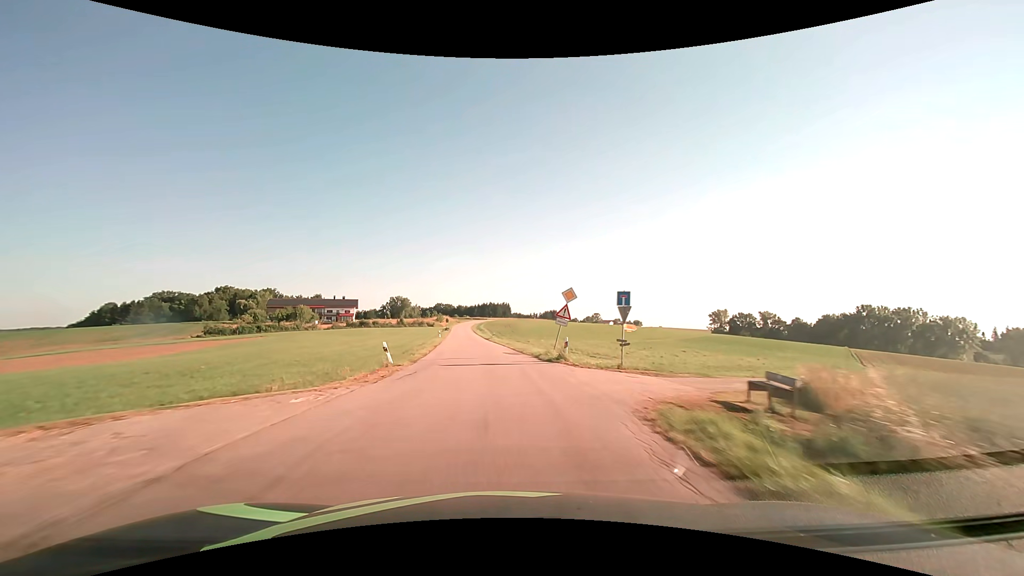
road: tertiary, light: Day
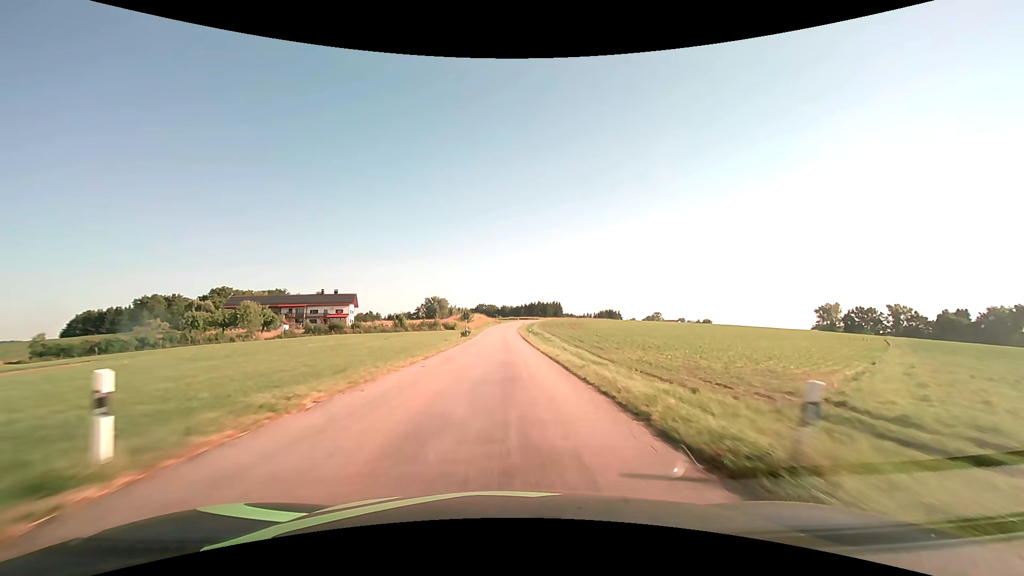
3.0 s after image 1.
(-4.4, +63.1) m; -5°
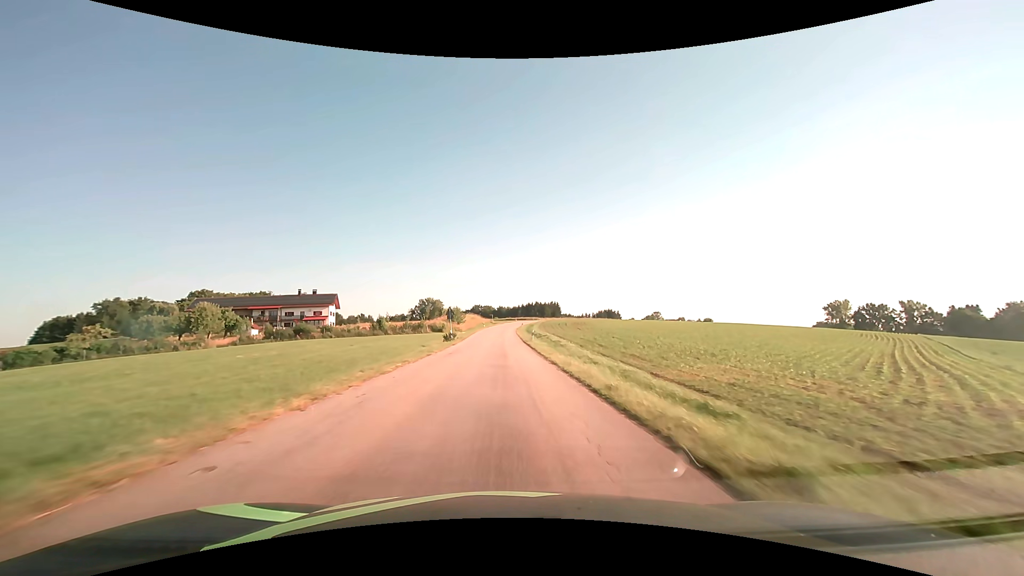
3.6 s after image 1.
(+0.1, +12.6) m; 0°
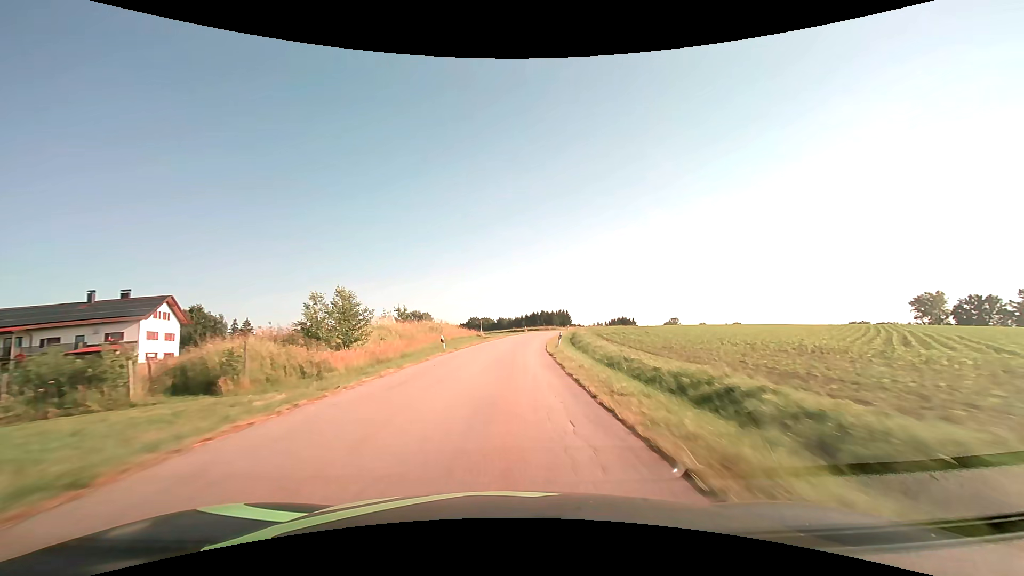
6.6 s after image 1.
(-0.4, +62.5) m; 0°
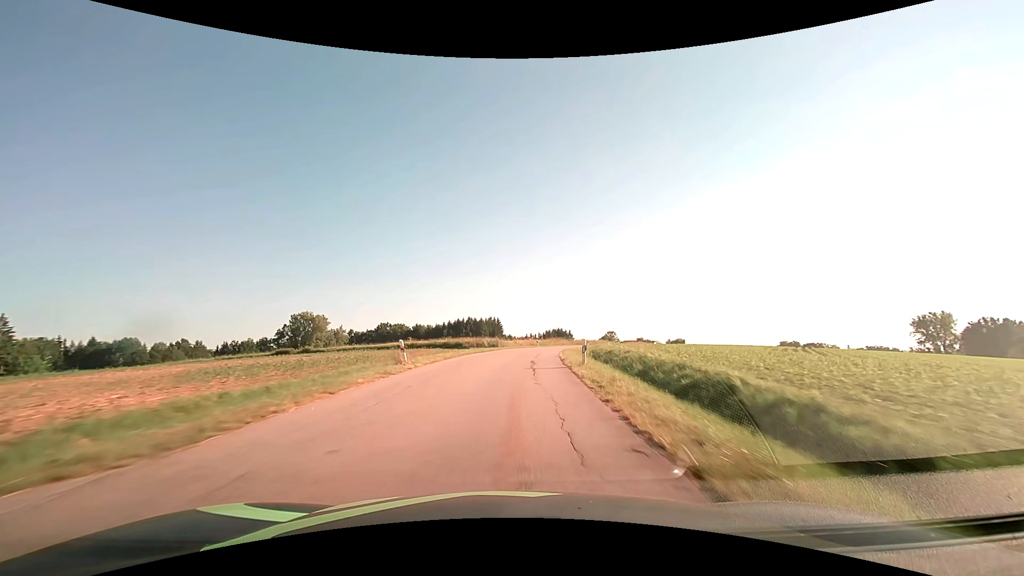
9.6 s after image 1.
(+3.8, +61.4) m; +8°
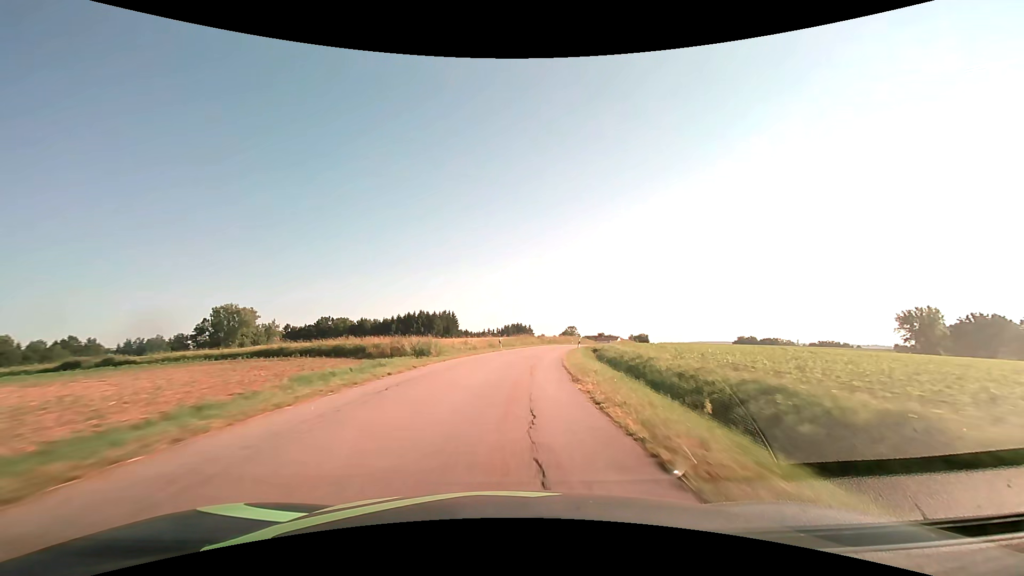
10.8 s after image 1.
(+1.0, +24.6) m; +5°
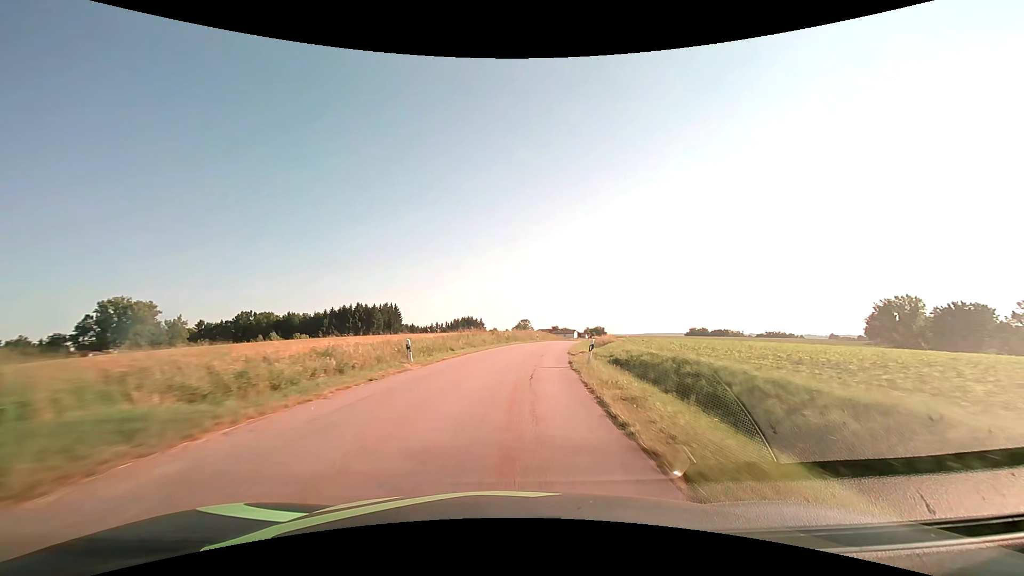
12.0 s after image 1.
(+1.1, +24.8) m; +6°
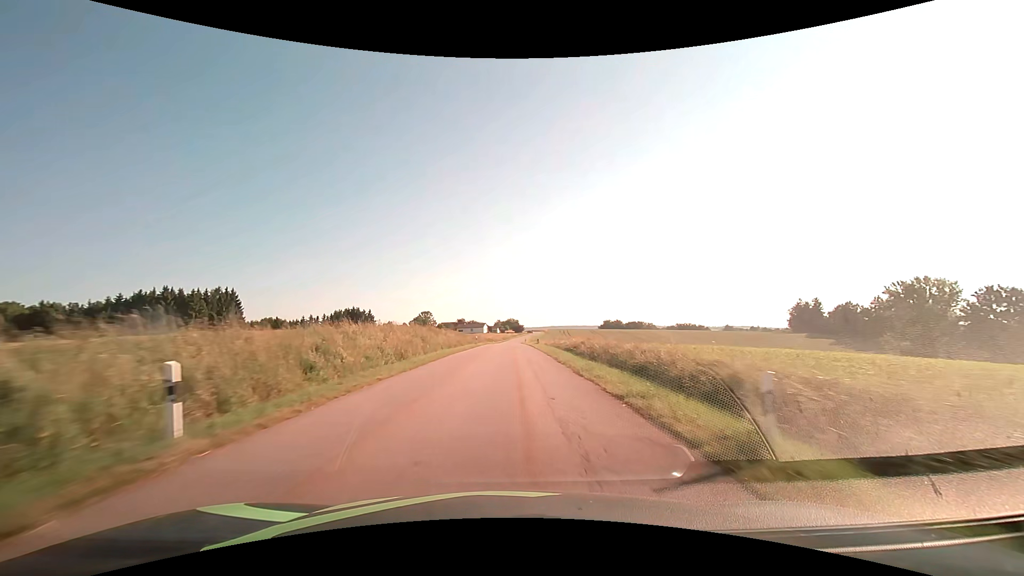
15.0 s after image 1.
(+6.7, +62.2) m; +11°
(0, +10) (0, +20) (0, +30) (0, +40) (0, +50) (0, +60) (0, +70) (+1, +80) (+1, +90) (+1, +100) m
